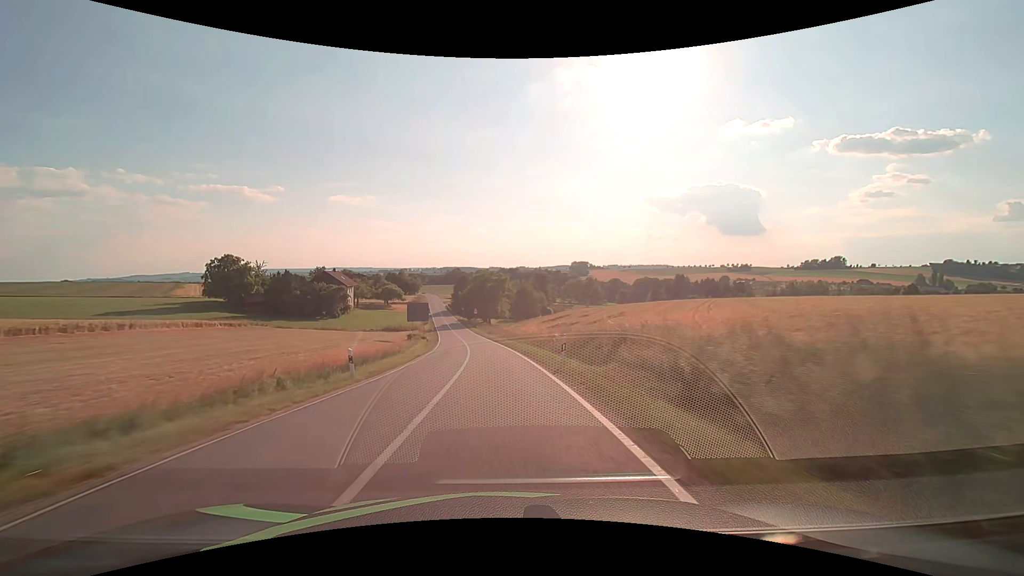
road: secondary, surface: asphalt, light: Day
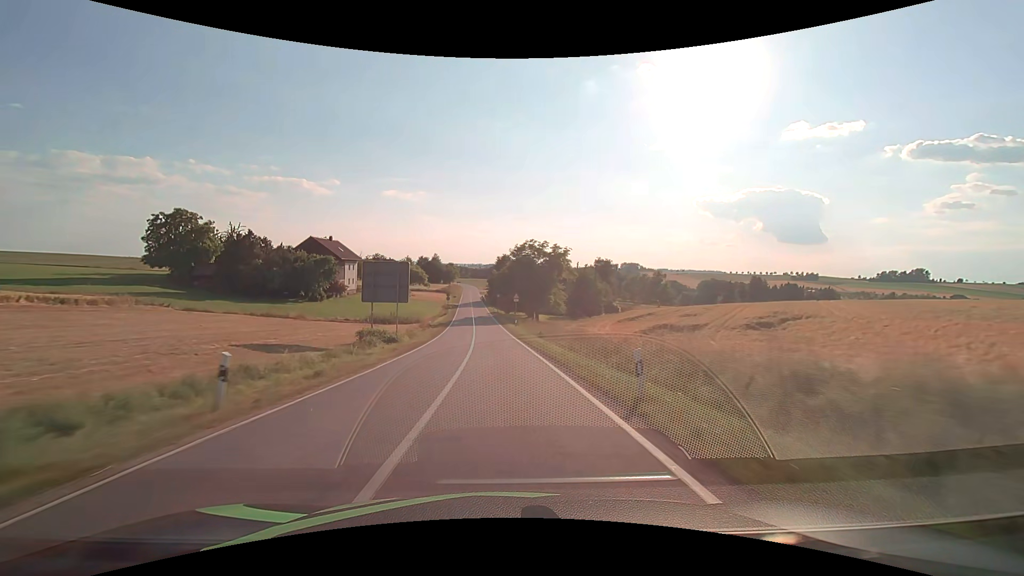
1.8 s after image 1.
(-1.9, +37.5) m; -5°
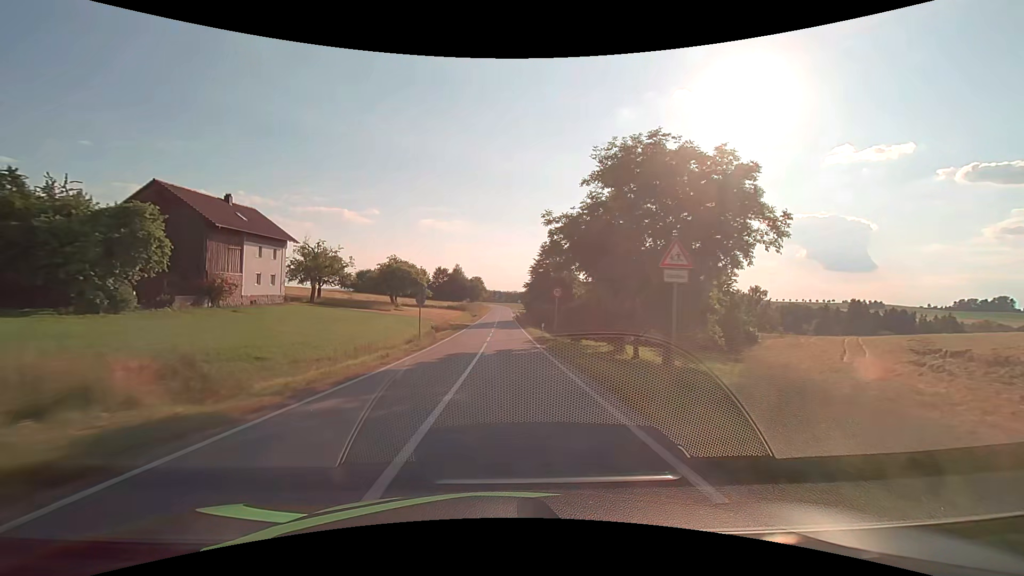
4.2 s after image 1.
(-2.1, +49.7) m; -4°
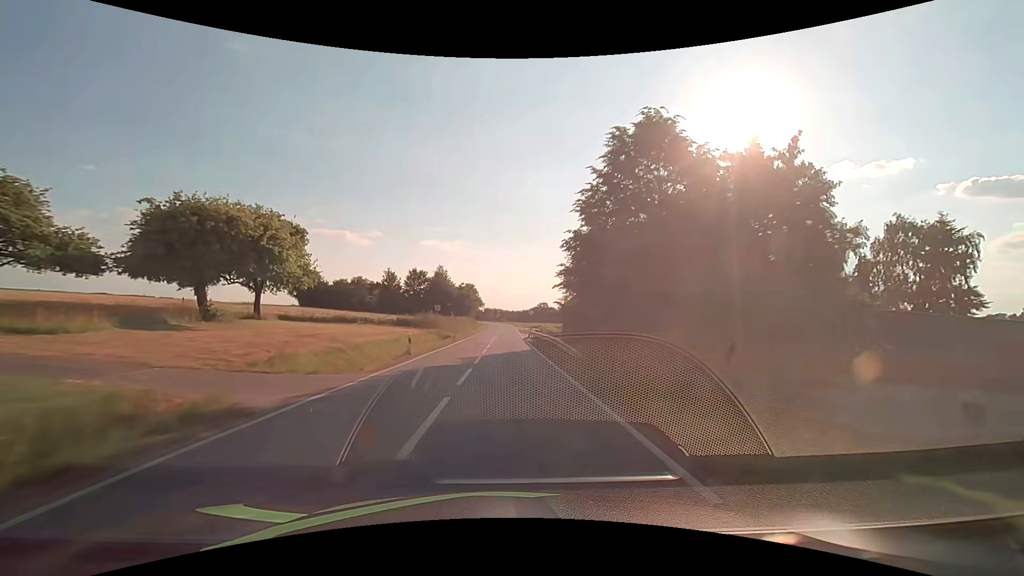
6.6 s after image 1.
(-0.1, +48.0) m; 0°
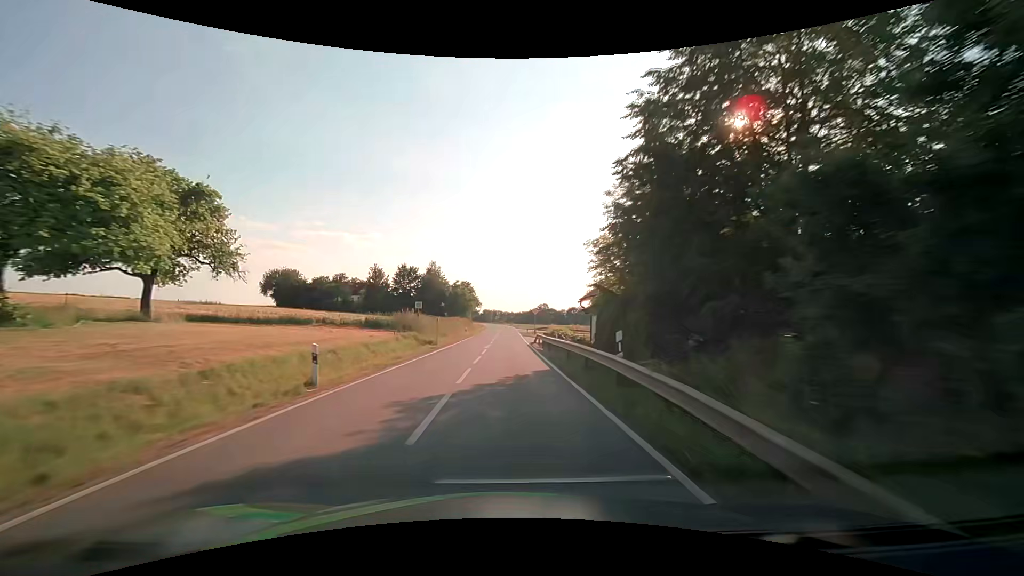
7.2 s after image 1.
(0.0, +11.4) m; 0°
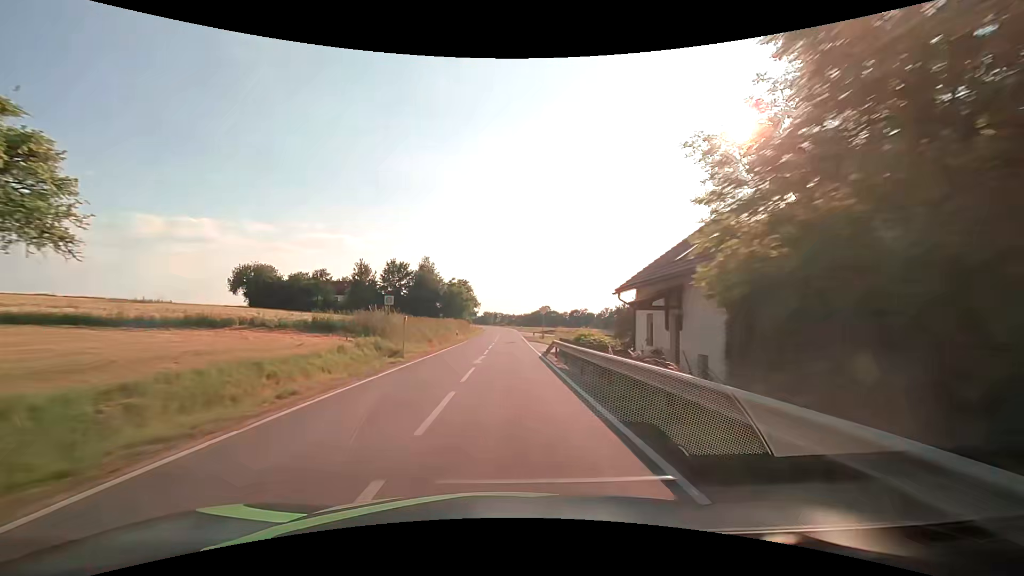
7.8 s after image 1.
(0.0, +11.2) m; 0°
